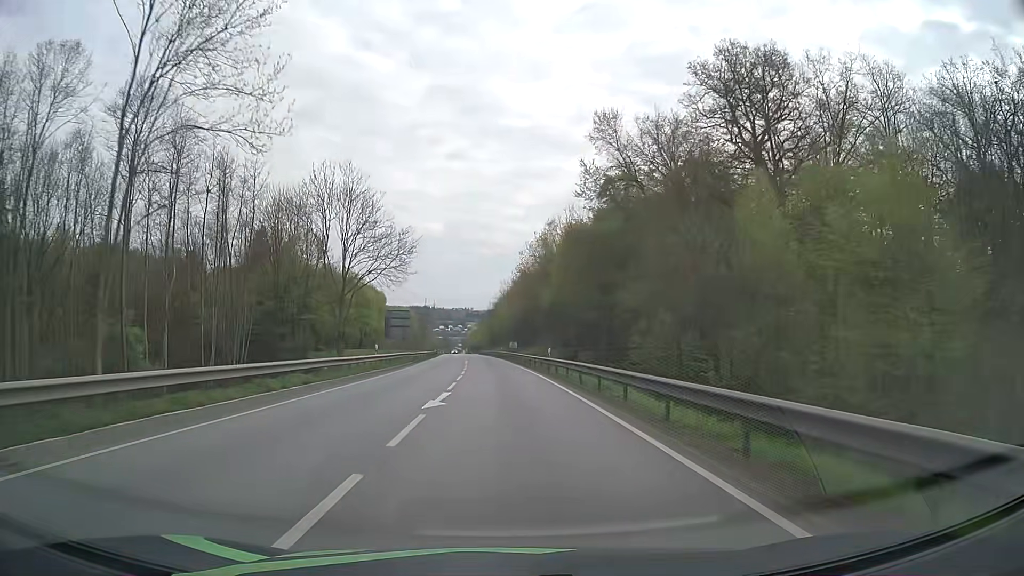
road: primary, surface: asphalt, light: Day
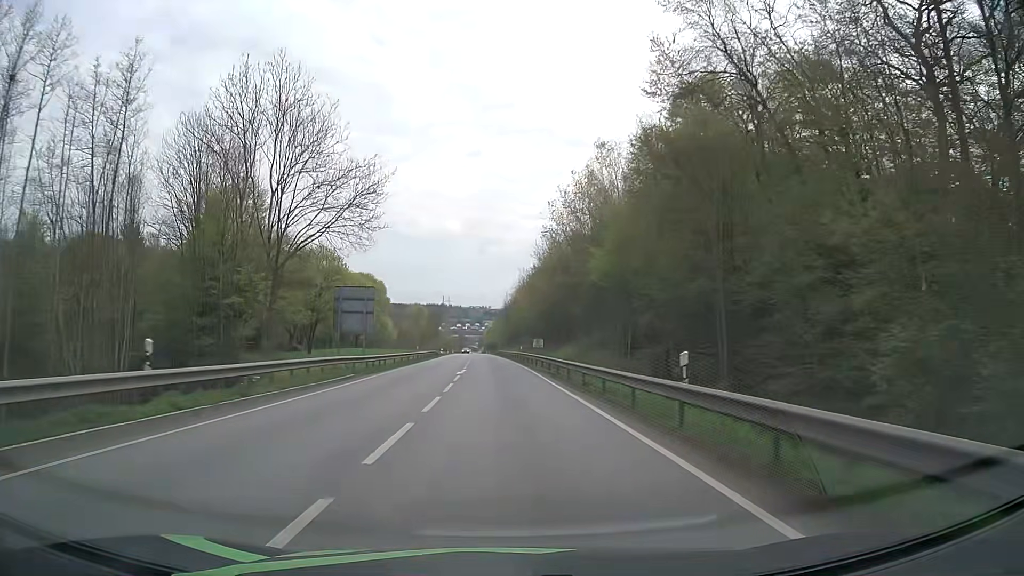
(-0.4, +25.1) m; -2°
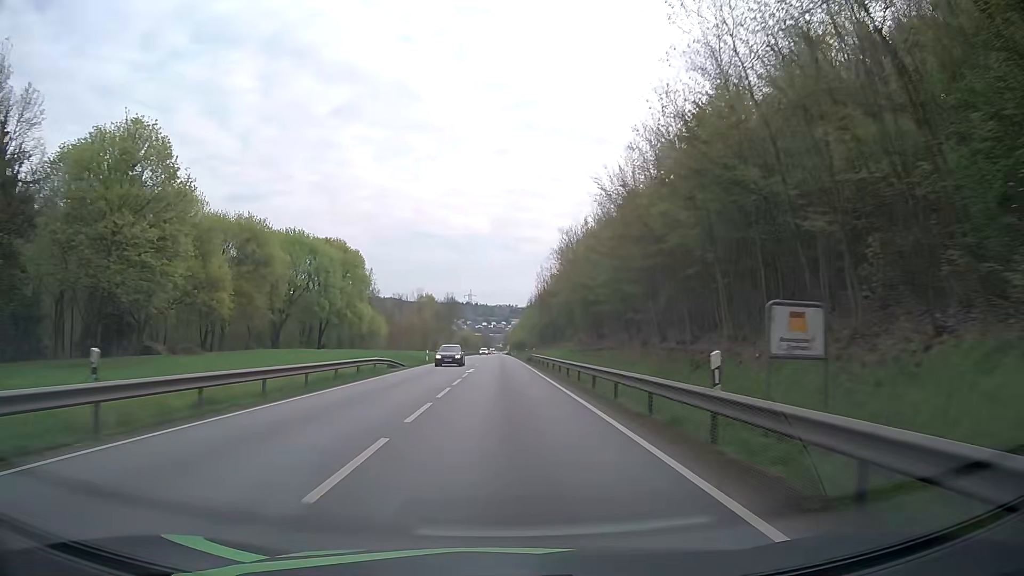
(-1.1, +50.2) m; -2°
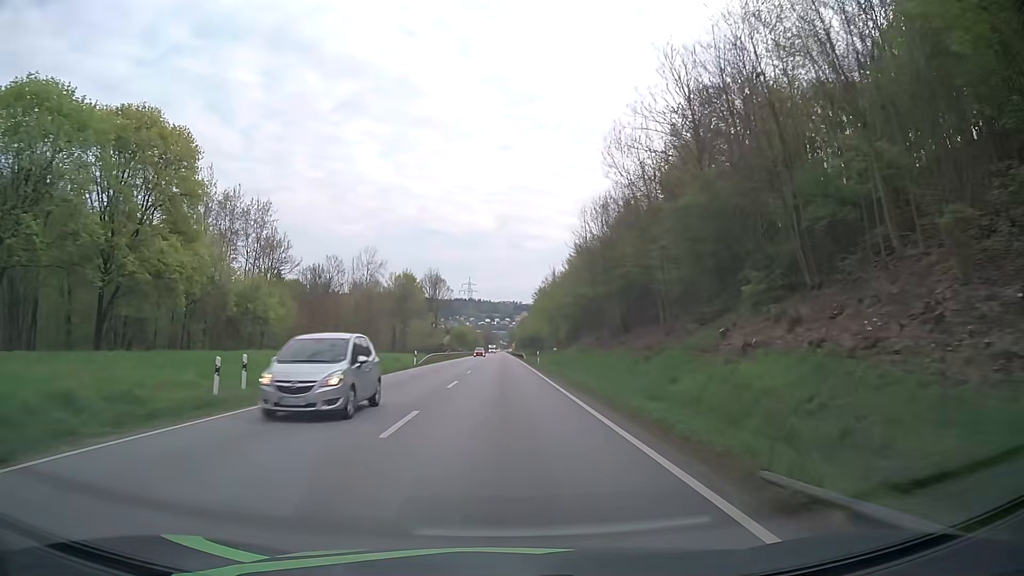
(-1.0, +62.8) m; -1°
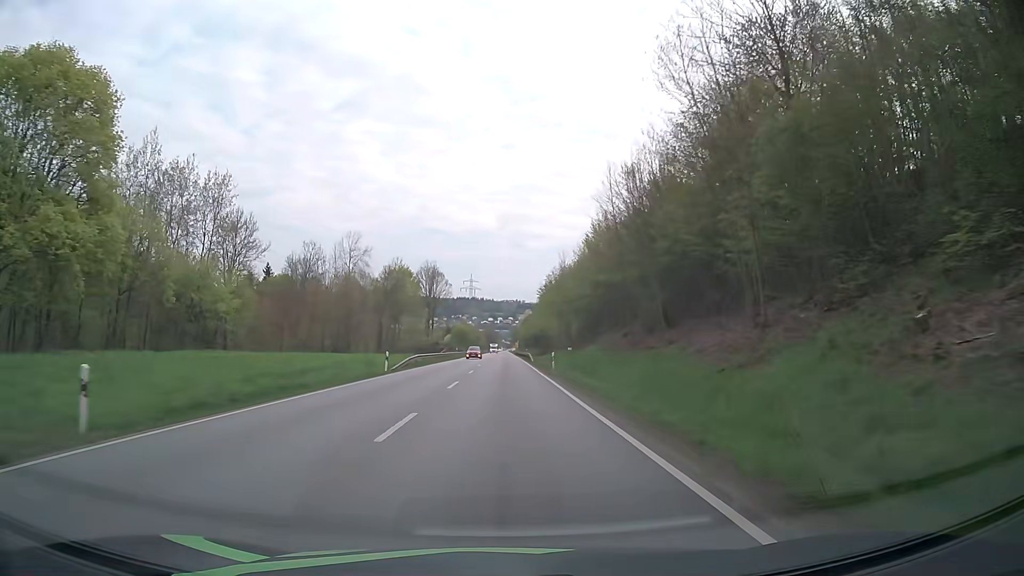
(-0.1, +12.6) m; 0°
